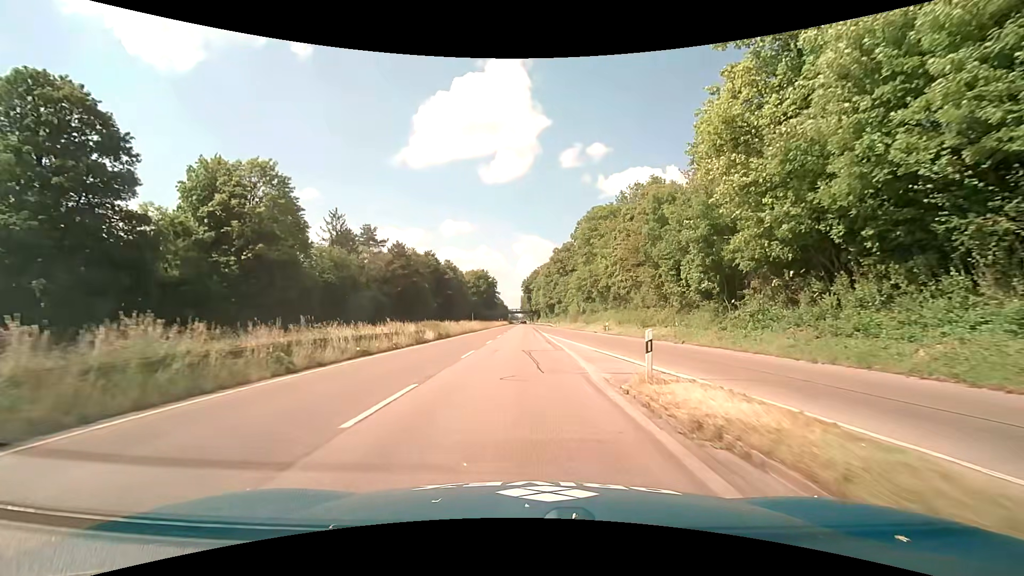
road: trunk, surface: asphalt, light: Day
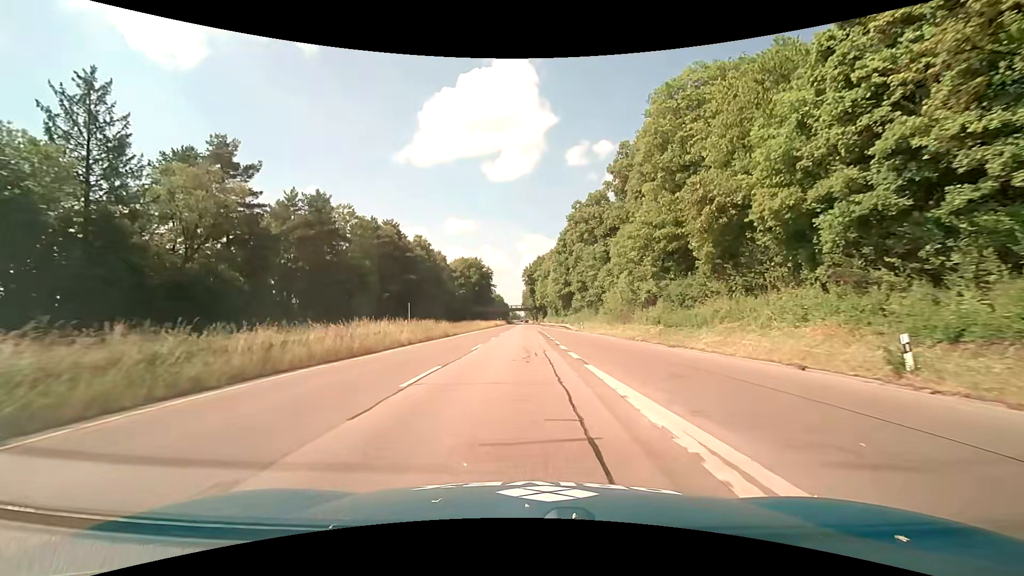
(+0.3, +44.6) m; +1°
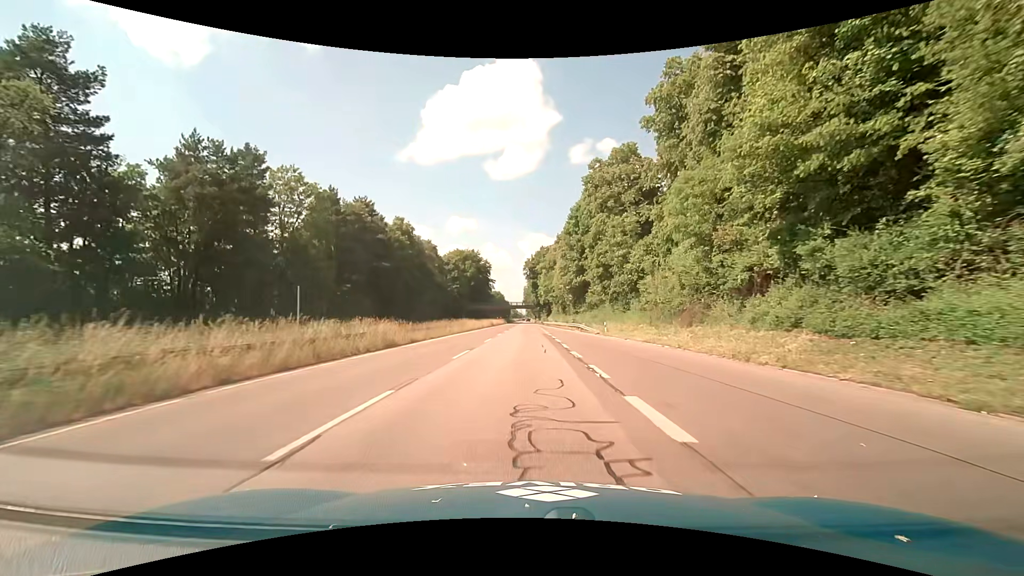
(-0.2, +18.1) m; -1°
(0, +10) (0, +20) (0, +30) (0, +40) (0, +50) (+1, +60) (+1, +70) (+1, +80) (+1, +90) (+1, +100) m
